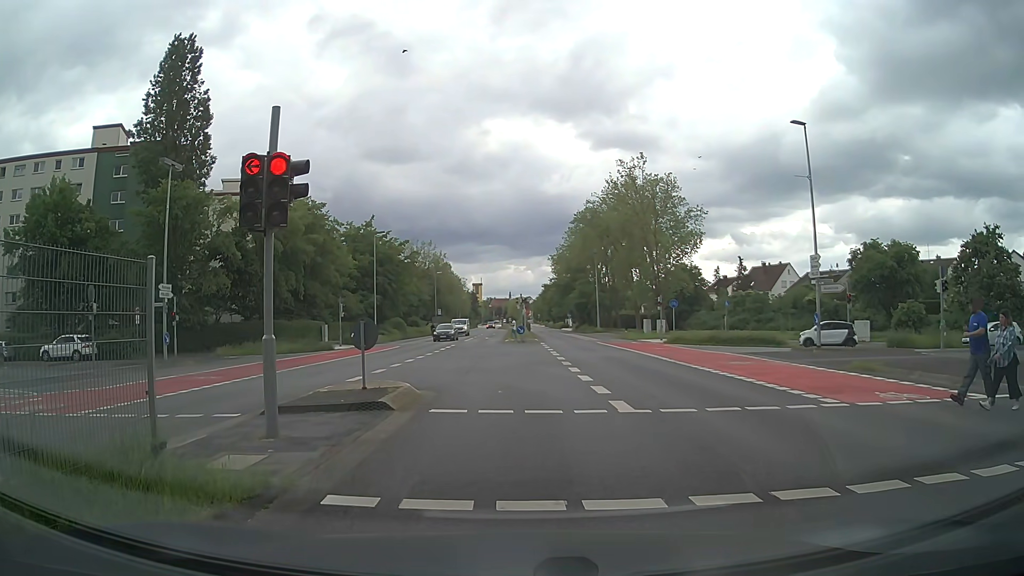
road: secondary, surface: asphalt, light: Day
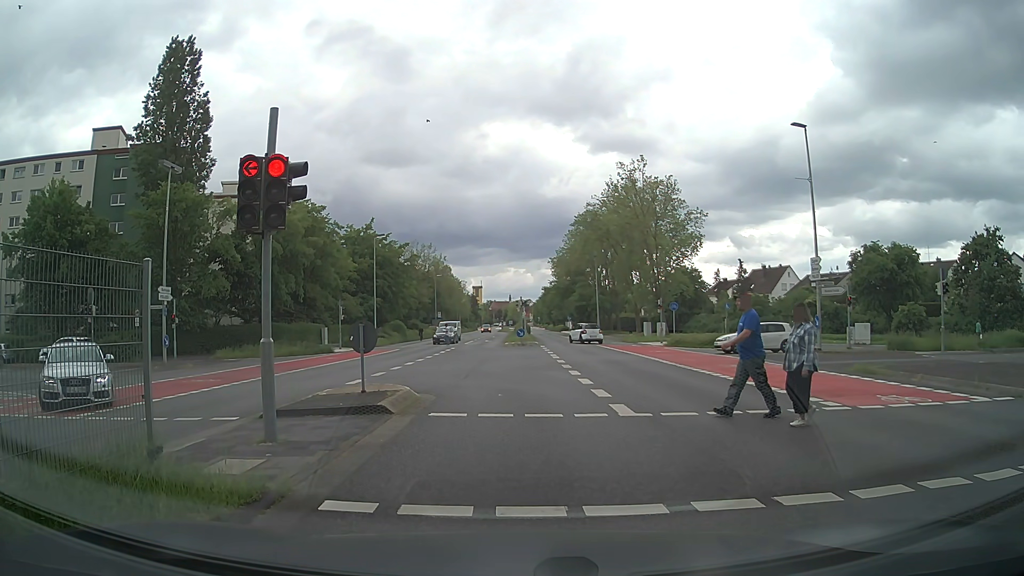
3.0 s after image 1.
(0.0, +0.2) m; 0°
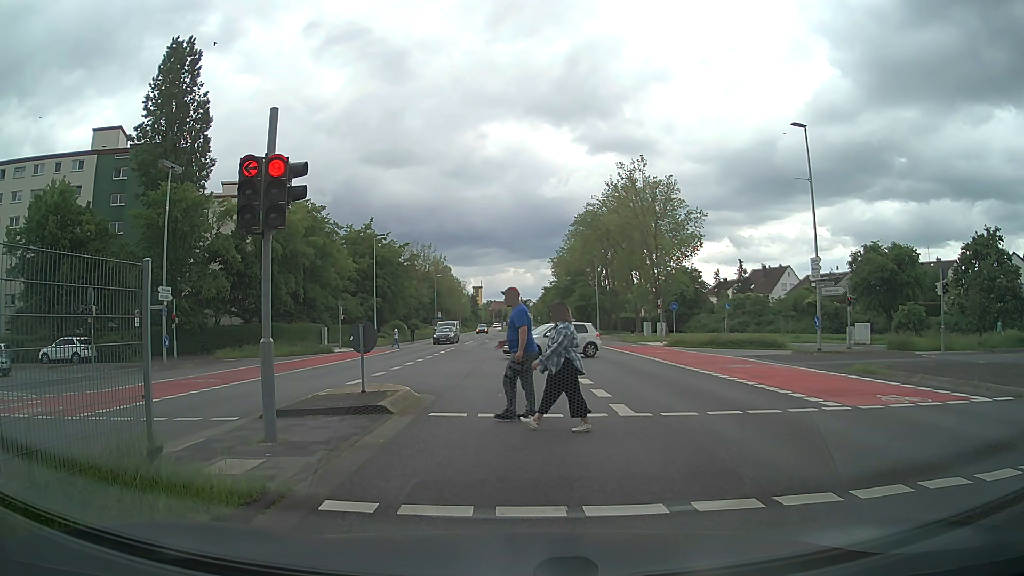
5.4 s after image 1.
(0.0, 0.0) m; 0°
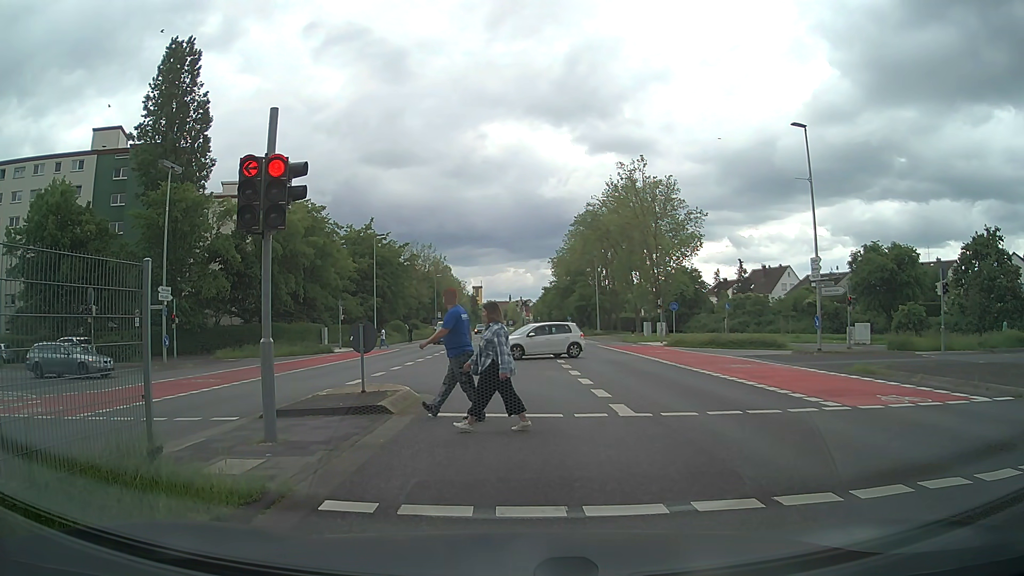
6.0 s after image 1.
(0.0, 0.0) m; 0°
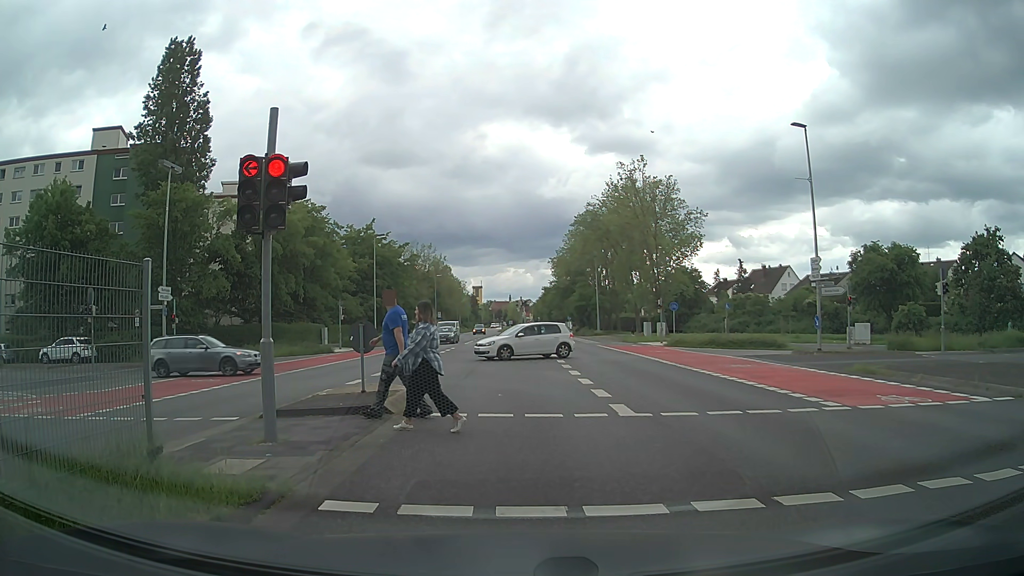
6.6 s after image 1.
(0.0, 0.0) m; 0°
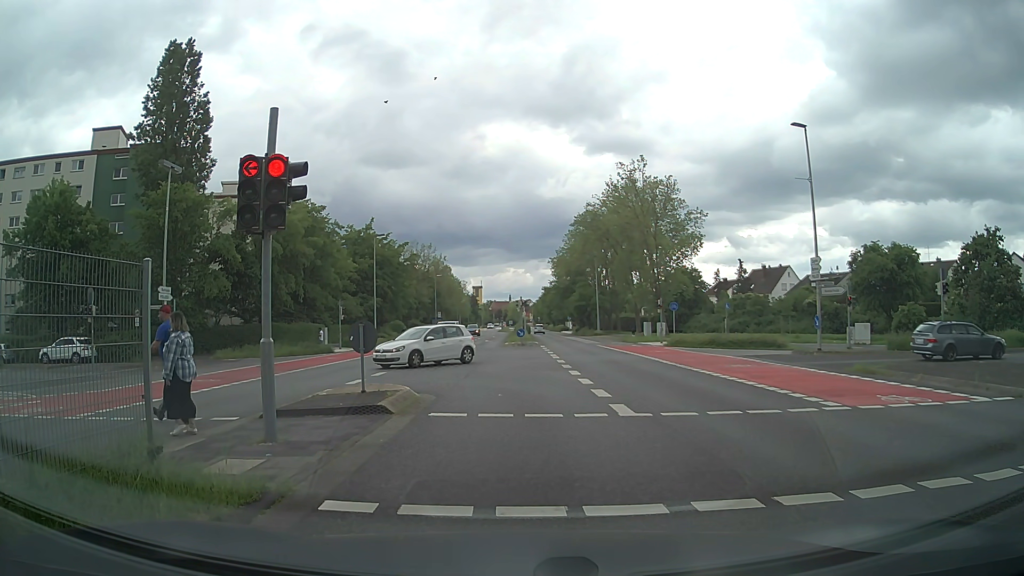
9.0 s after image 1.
(0.0, 0.0) m; 0°
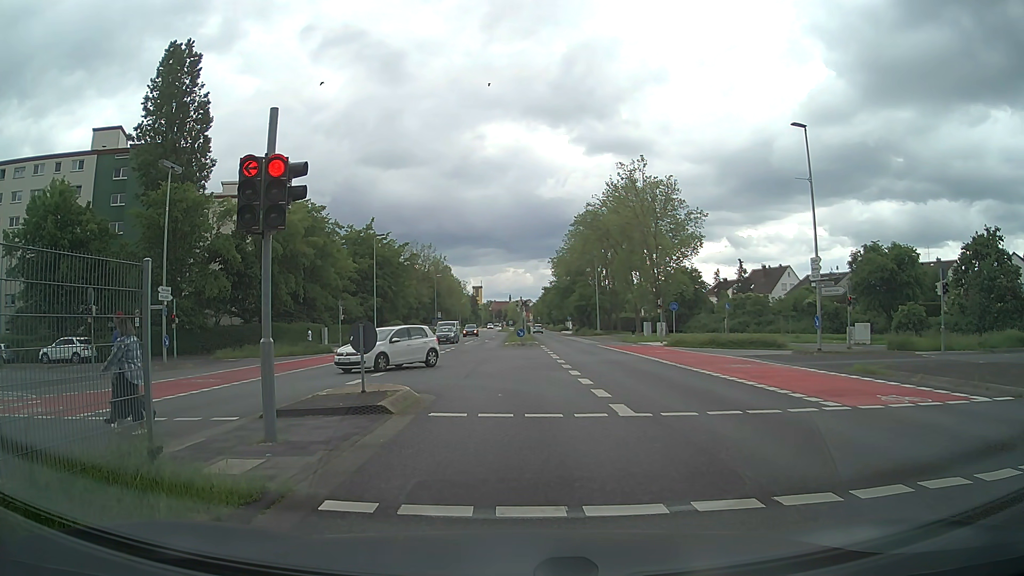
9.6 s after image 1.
(0.0, 0.0) m; 0°
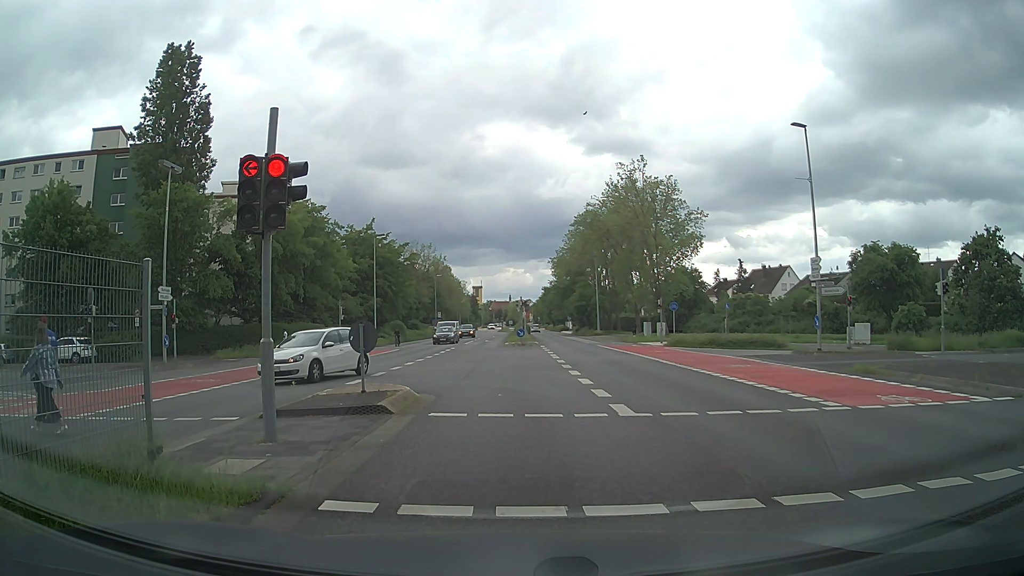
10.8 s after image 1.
(0.0, 0.0) m; 0°
